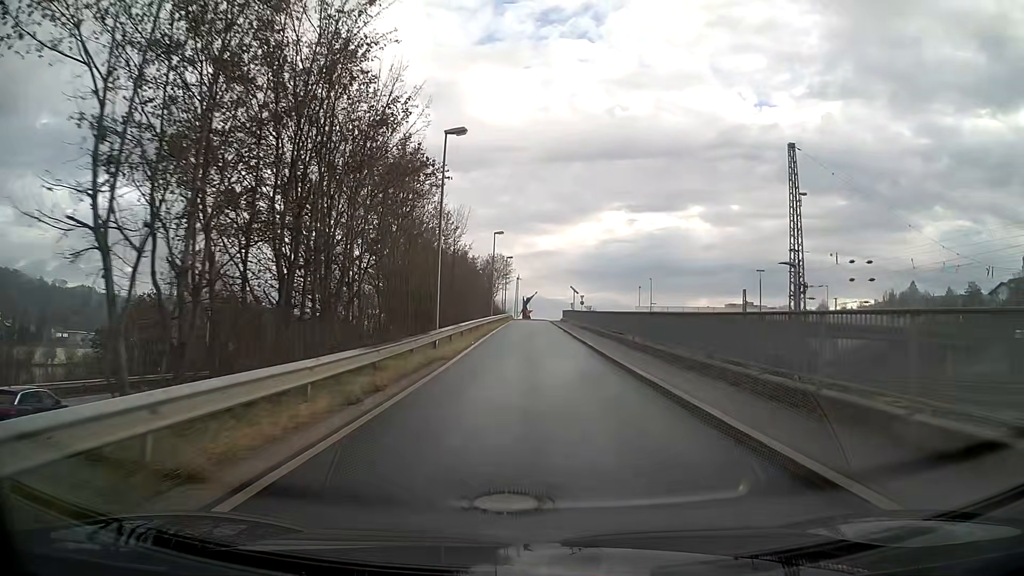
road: unclassified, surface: asphalt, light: Day
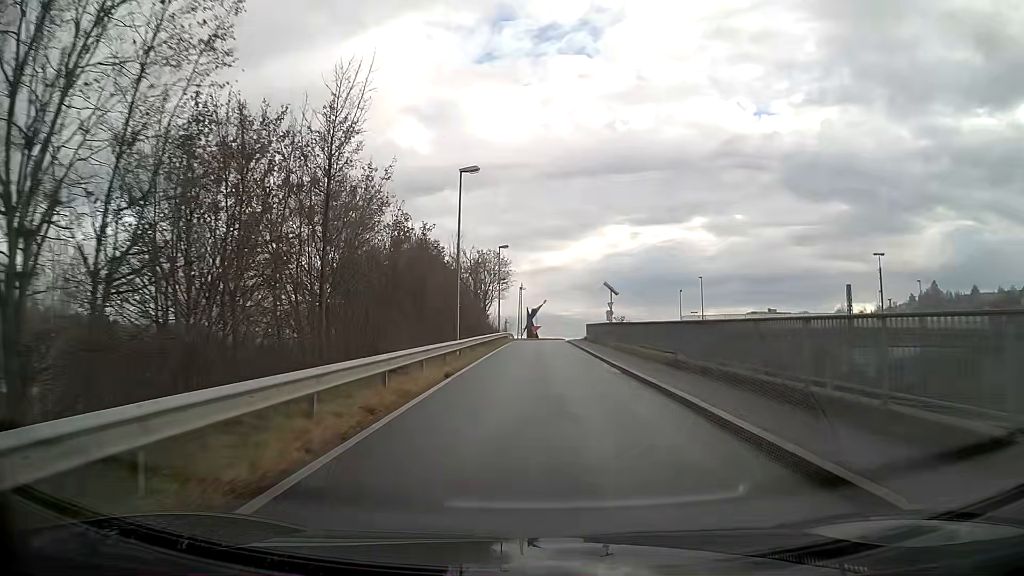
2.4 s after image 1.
(-0.1, +28.7) m; 0°
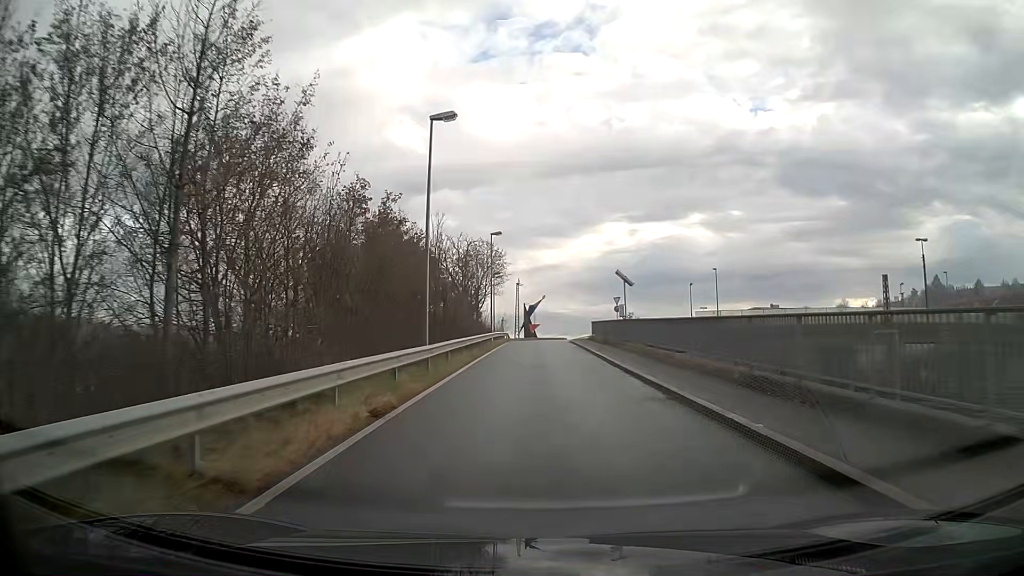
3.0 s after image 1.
(0.0, +7.2) m; 0°
(0, +10) (0, +20) (0, +30) (0, +40) (+1, +50) (+3, +60) (+10, +67) (+19, +70) (+29, +70) (+39, +70) m
